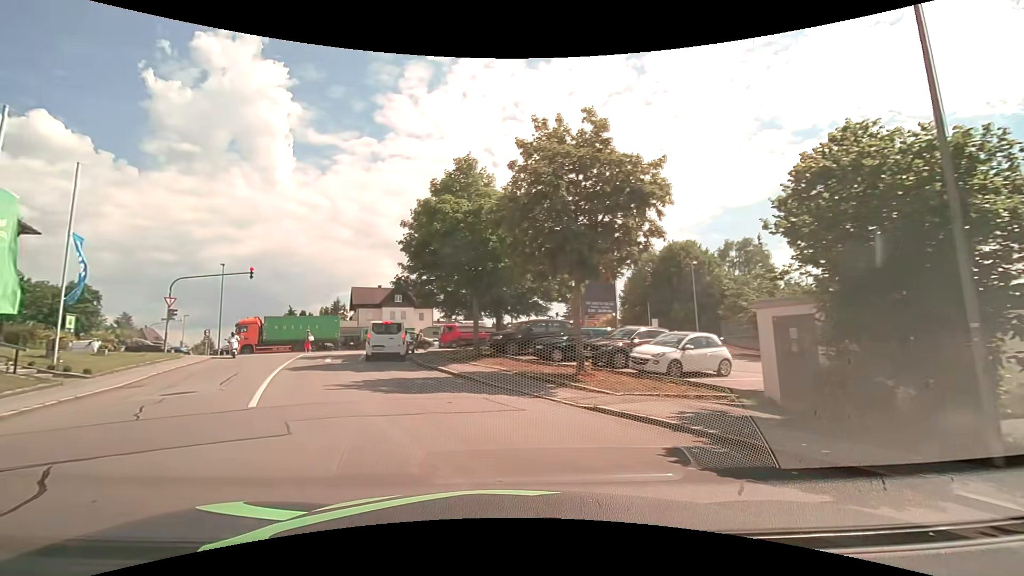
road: residential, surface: asphalt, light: Day
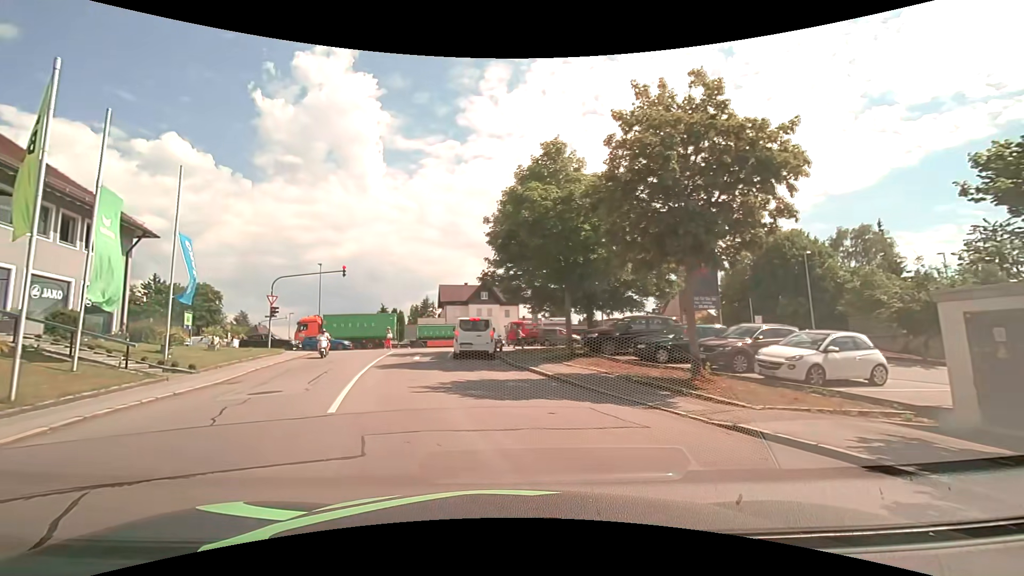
(-0.1, +1.8) m; -9°
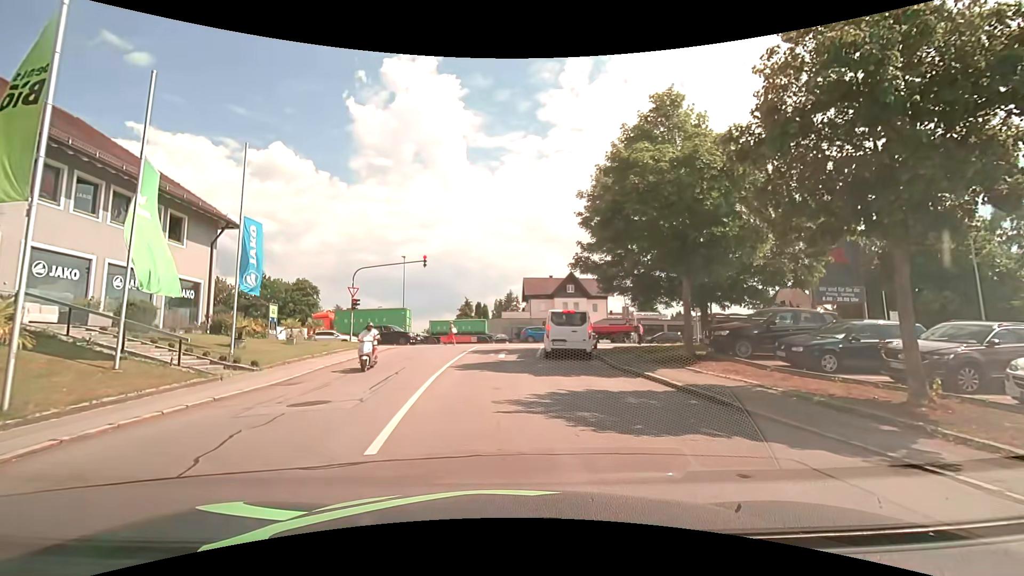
(-0.4, +3.7) m; -10°
